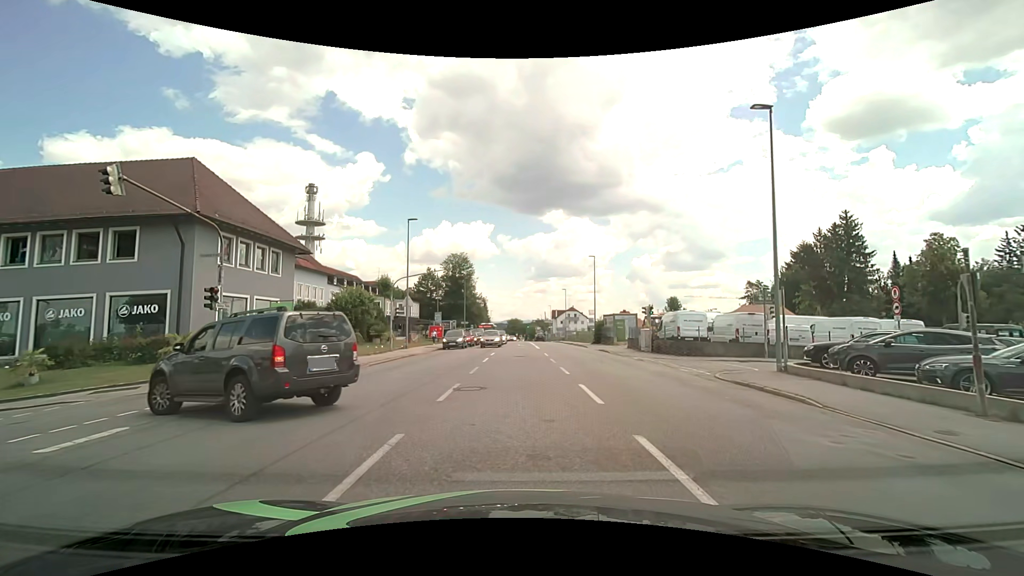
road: tertiary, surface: asphalt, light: Day
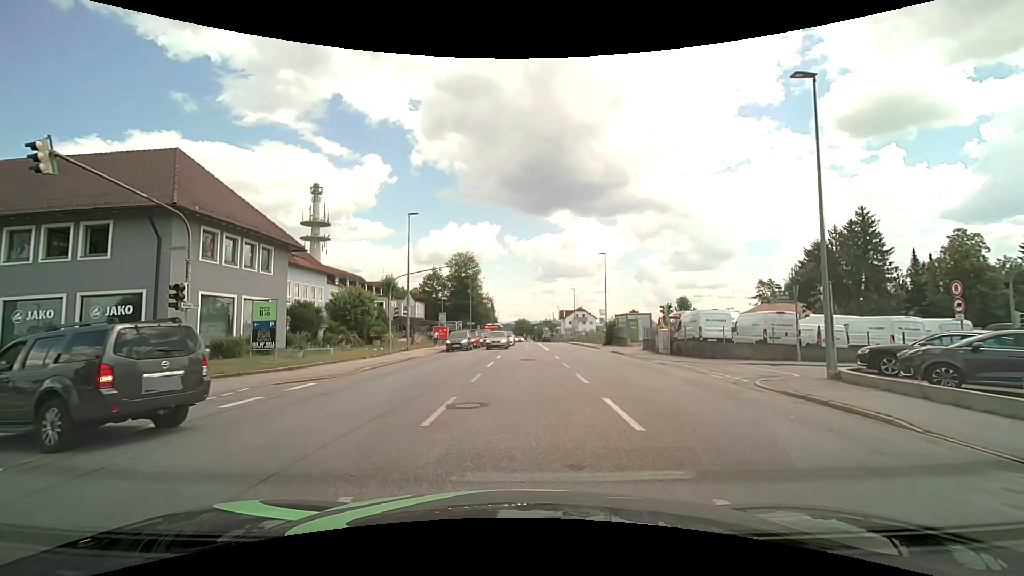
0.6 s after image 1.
(0.0, +2.4) m; -2°
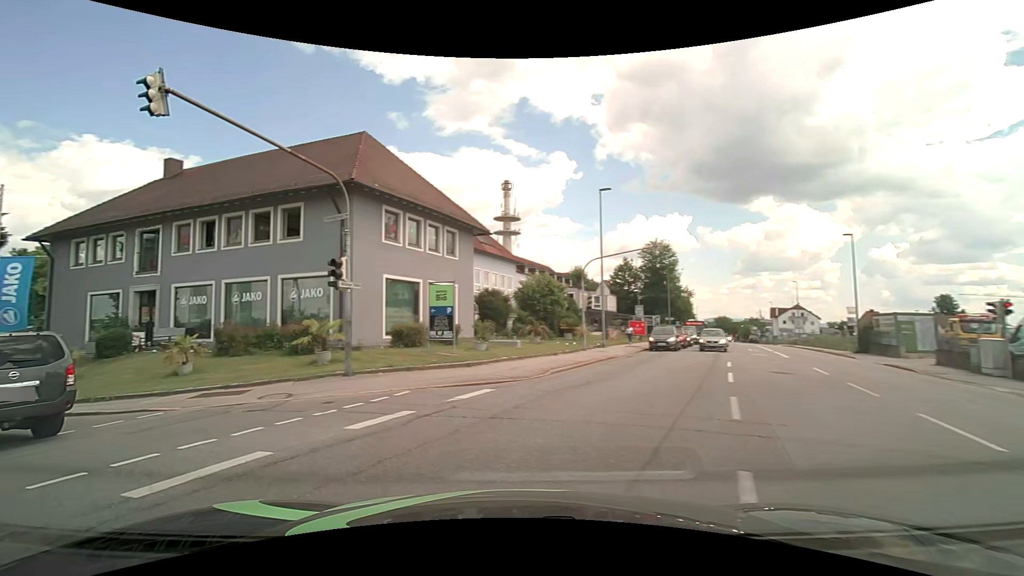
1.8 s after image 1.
(-0.8, +5.3) m; -21°
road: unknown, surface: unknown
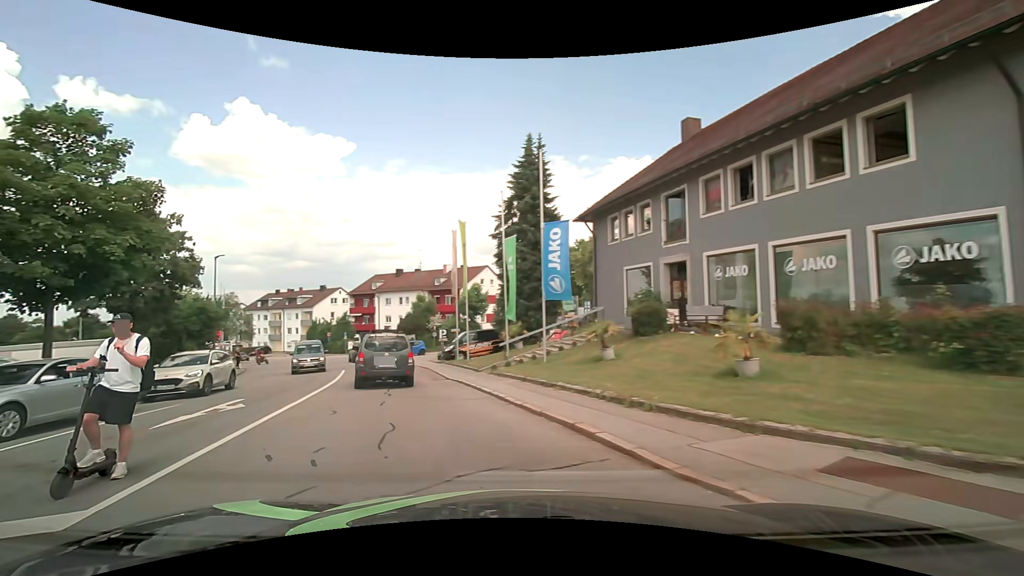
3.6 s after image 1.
(-4.2, +7.8) m; -55°
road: residential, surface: asphalt
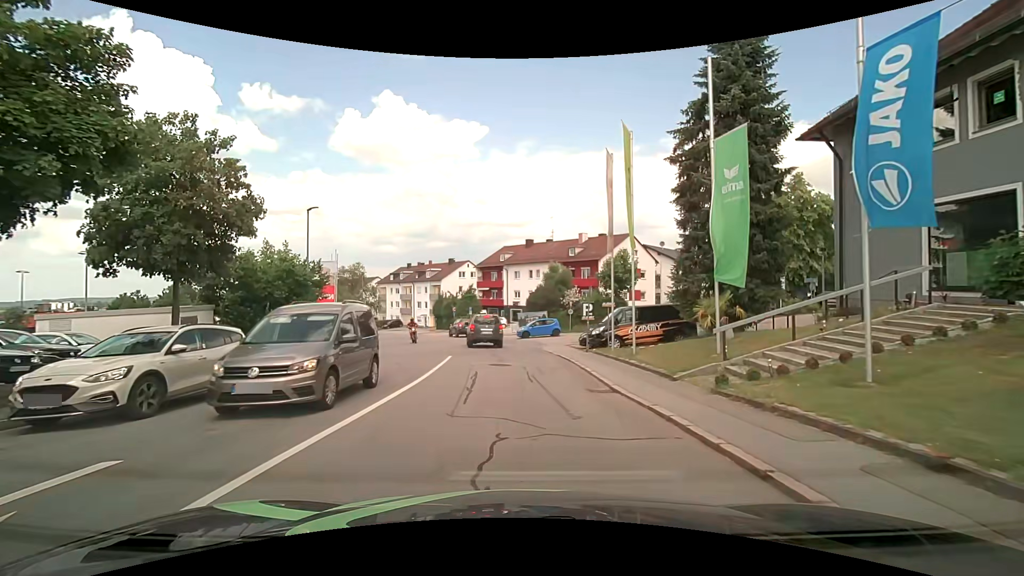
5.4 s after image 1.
(-1.6, +10.0) m; -13°
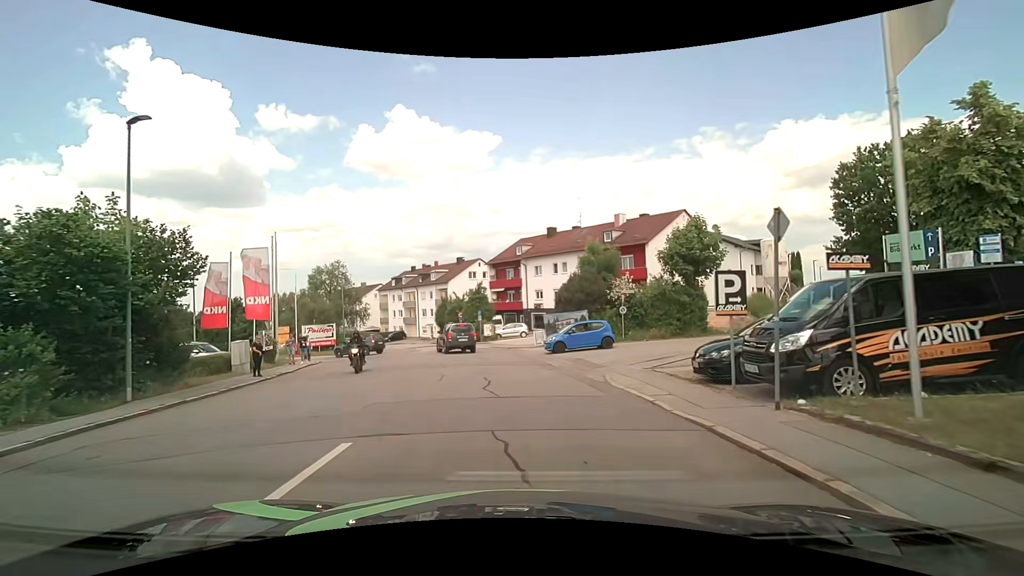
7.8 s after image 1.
(-0.4, +14.5) m; -4°
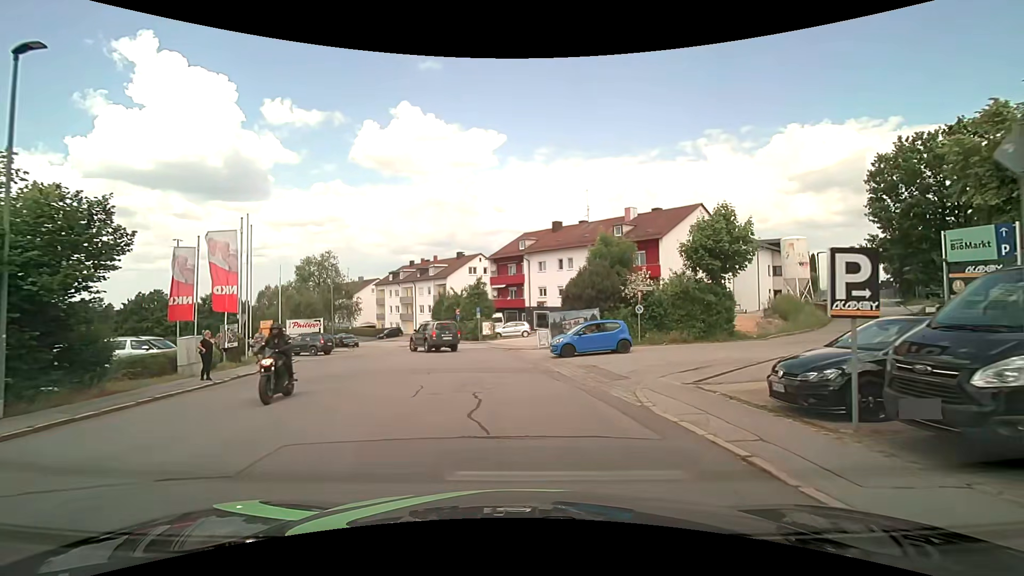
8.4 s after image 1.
(0.0, +3.5) m; +1°
